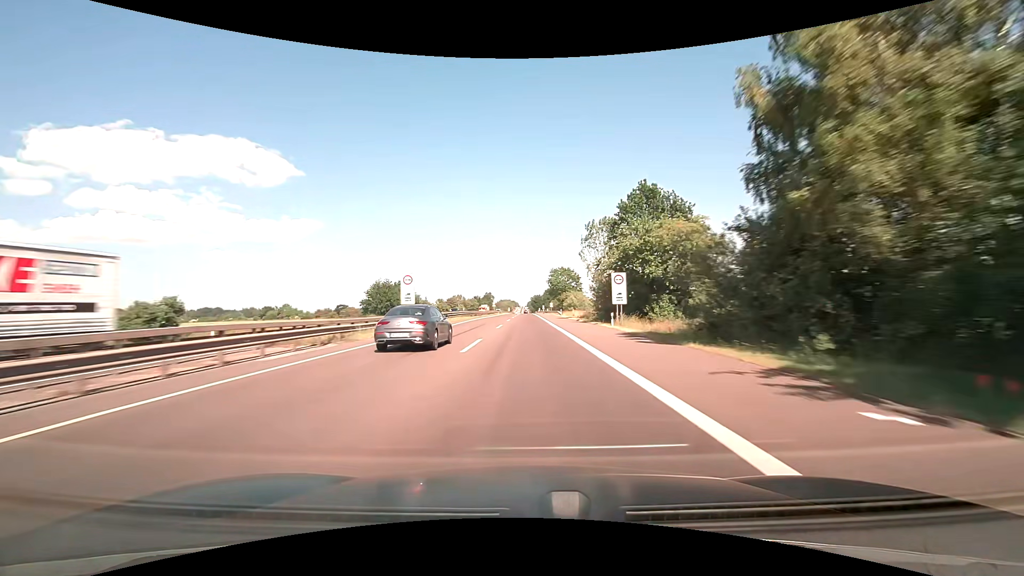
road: motorway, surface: asphalt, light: Day
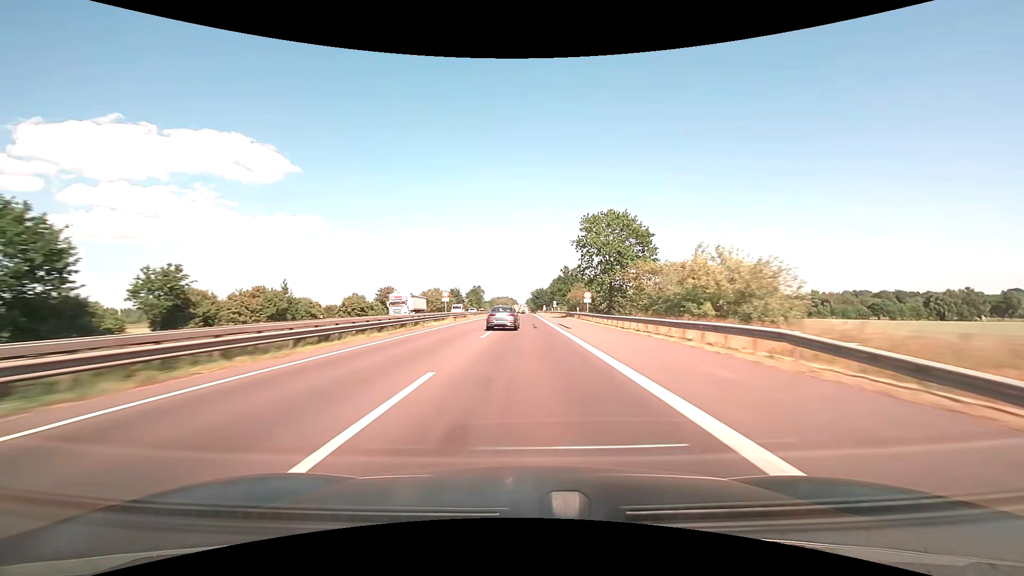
(-0.1, +82.0) m; 0°
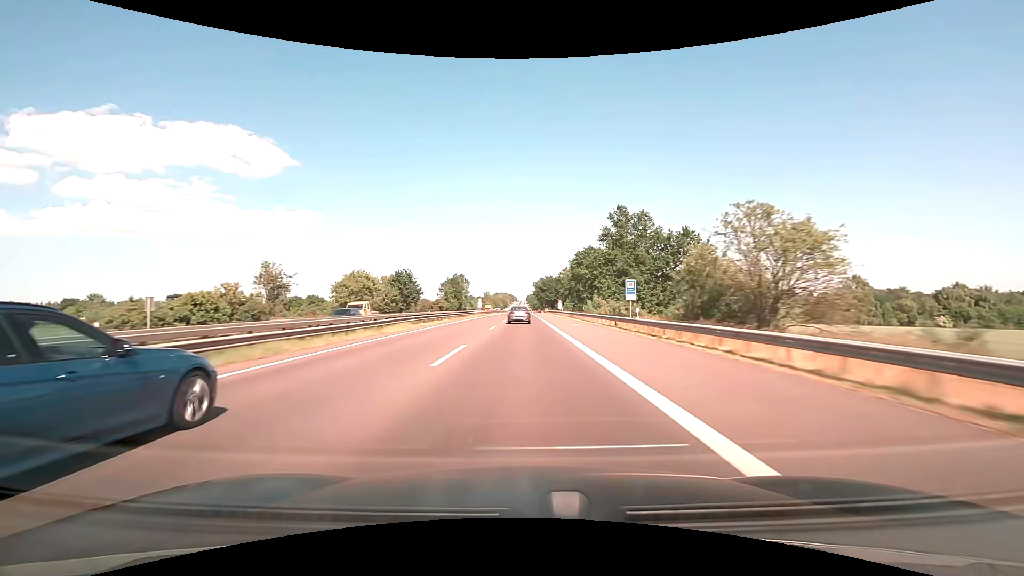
(+0.1, +82.3) m; 0°
